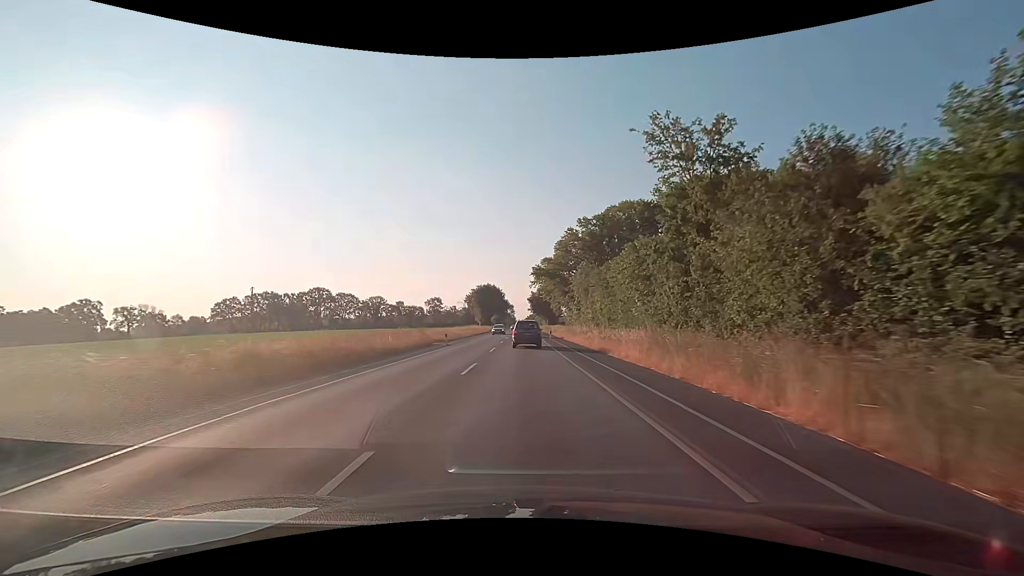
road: secondary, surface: asphalt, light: Day
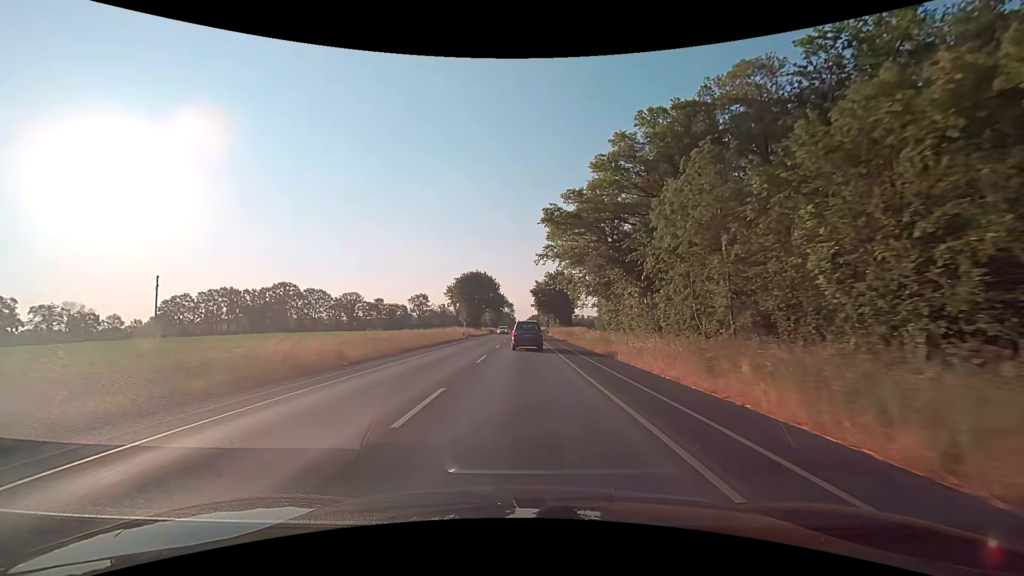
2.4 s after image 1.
(-0.2, +43.2) m; -1°
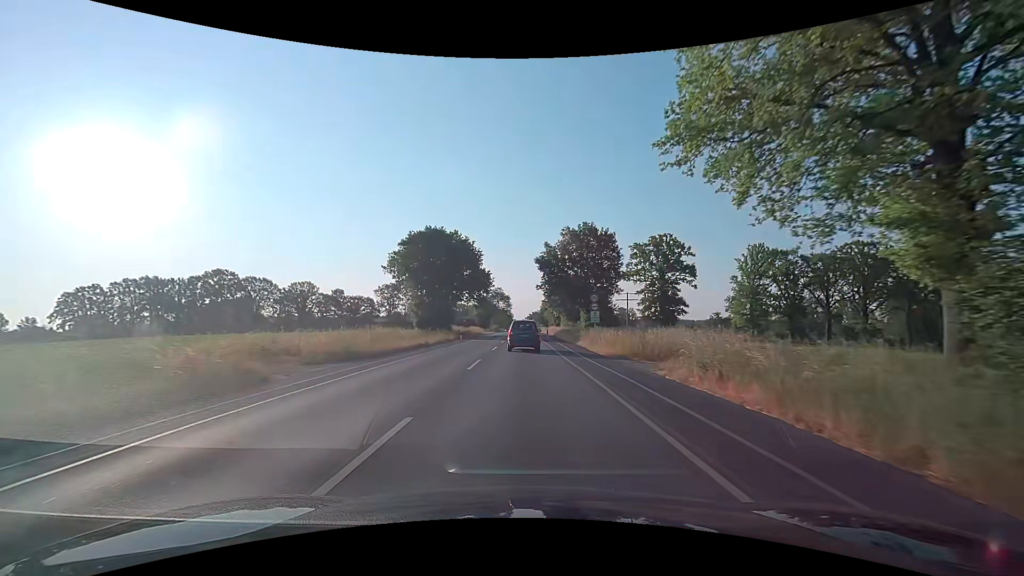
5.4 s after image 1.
(+0.2, +52.0) m; 0°
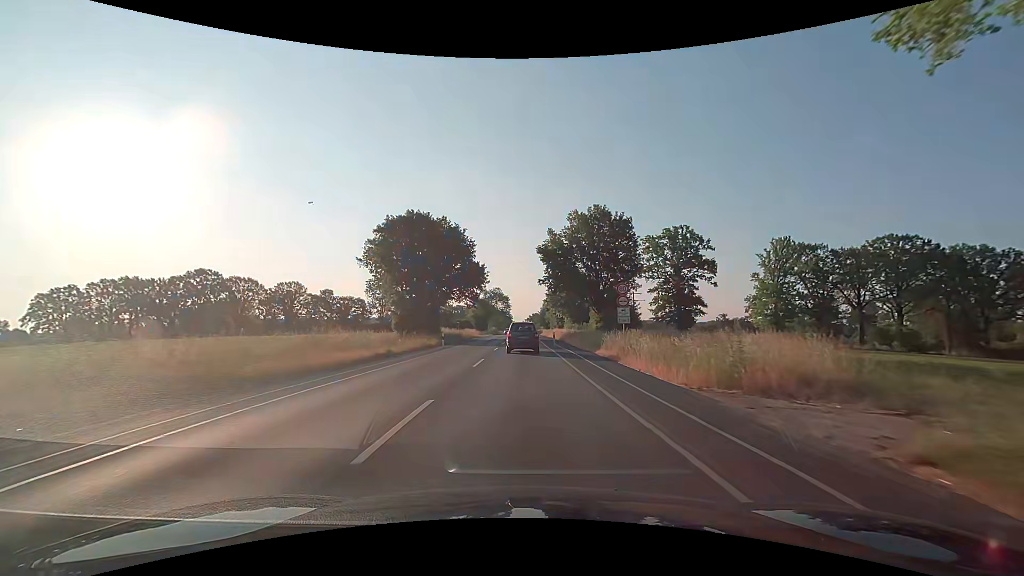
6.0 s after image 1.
(+0.1, +10.2) m; 0°
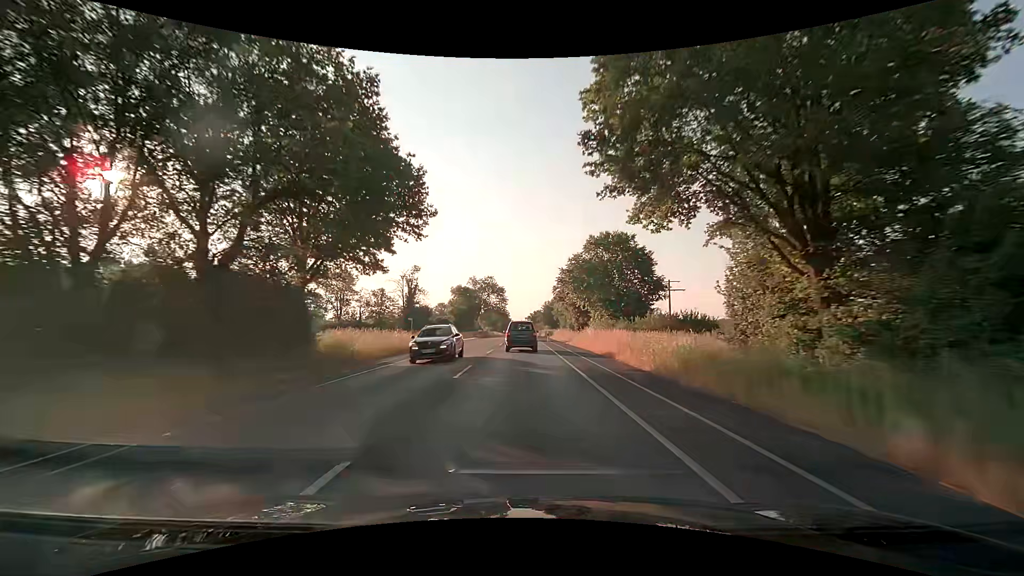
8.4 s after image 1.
(+0.3, +40.5) m; 0°
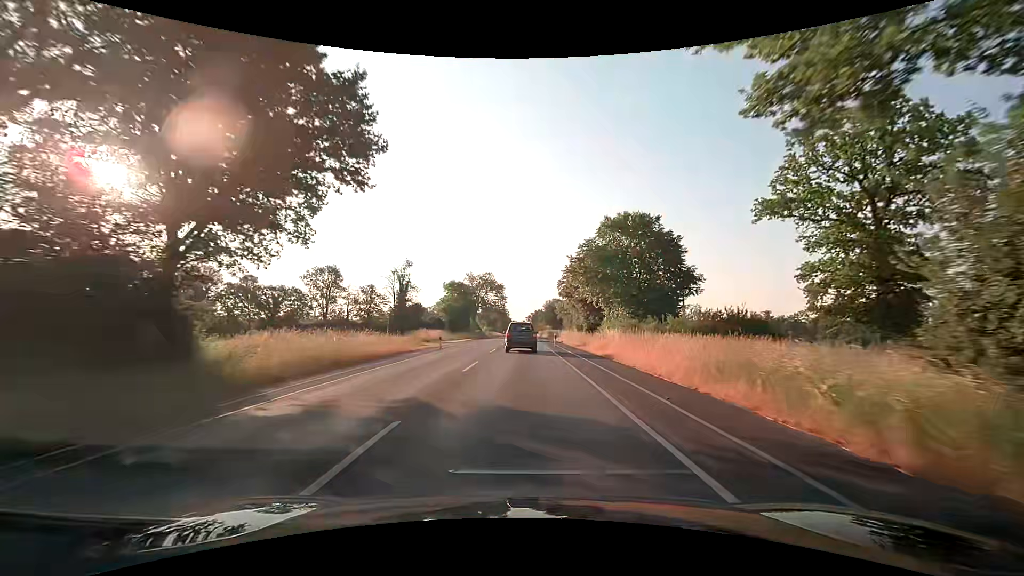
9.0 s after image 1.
(0.0, +10.1) m; 0°
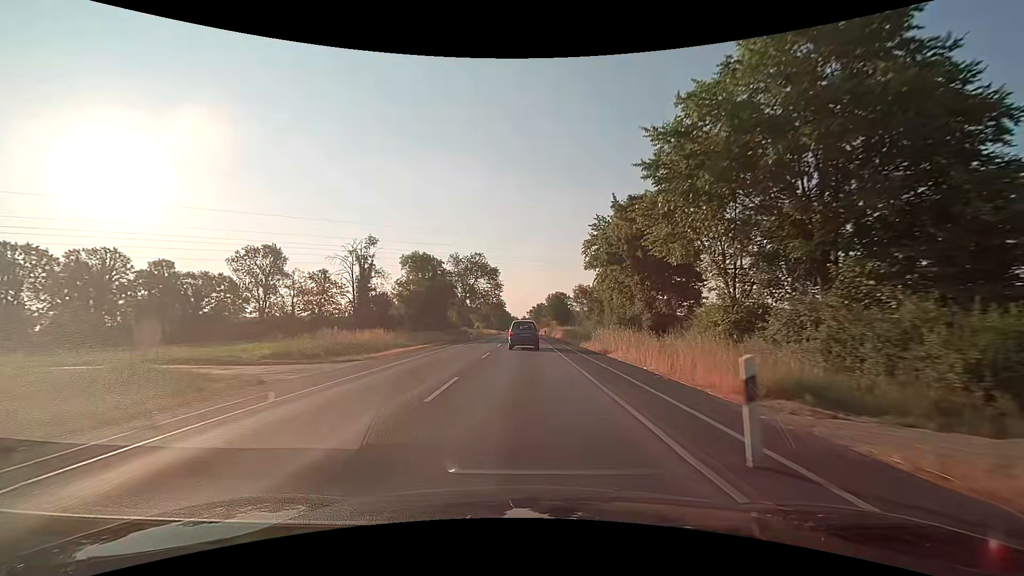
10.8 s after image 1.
(-0.1, +30.4) m; 0°
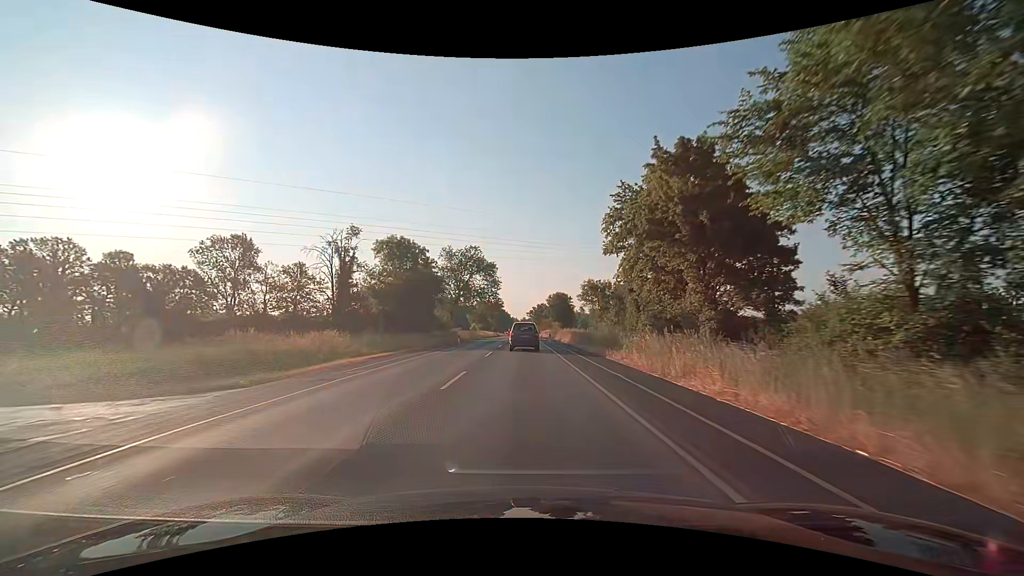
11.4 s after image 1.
(0.0, +10.3) m; 0°
